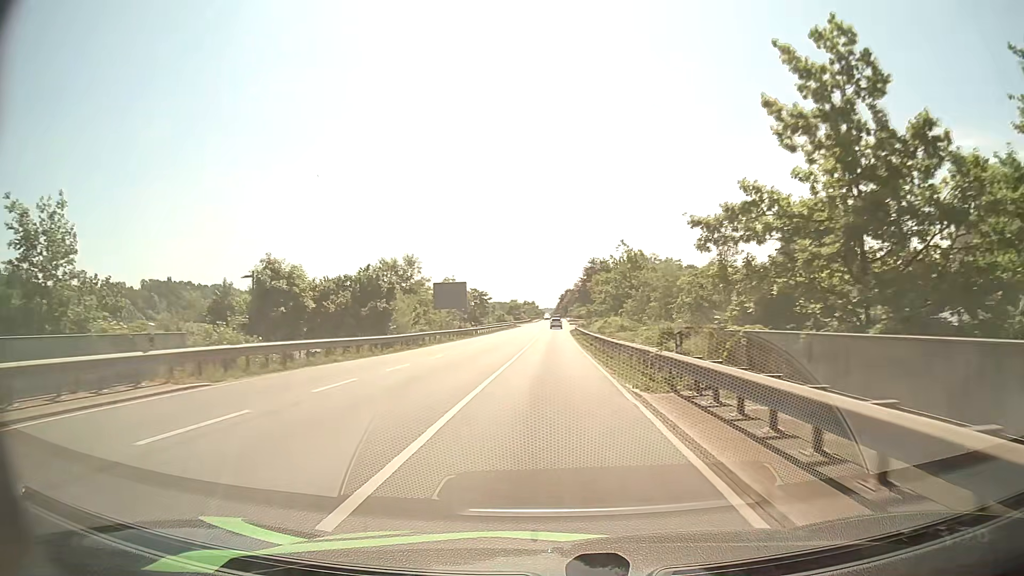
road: primary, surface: asphalt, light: Day
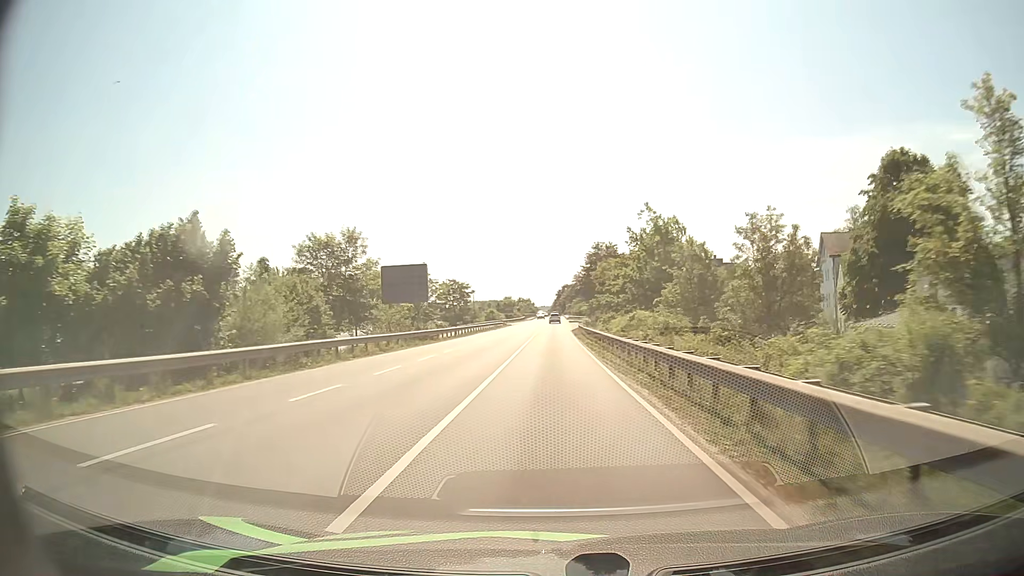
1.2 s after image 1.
(+0.1, +19.1) m; 0°
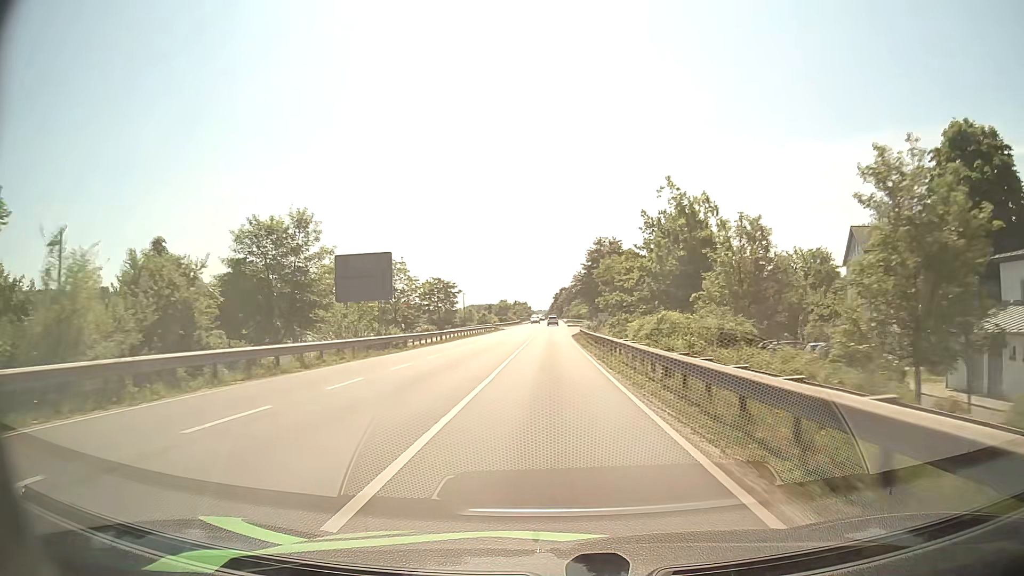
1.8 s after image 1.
(0.0, +9.6) m; 0°
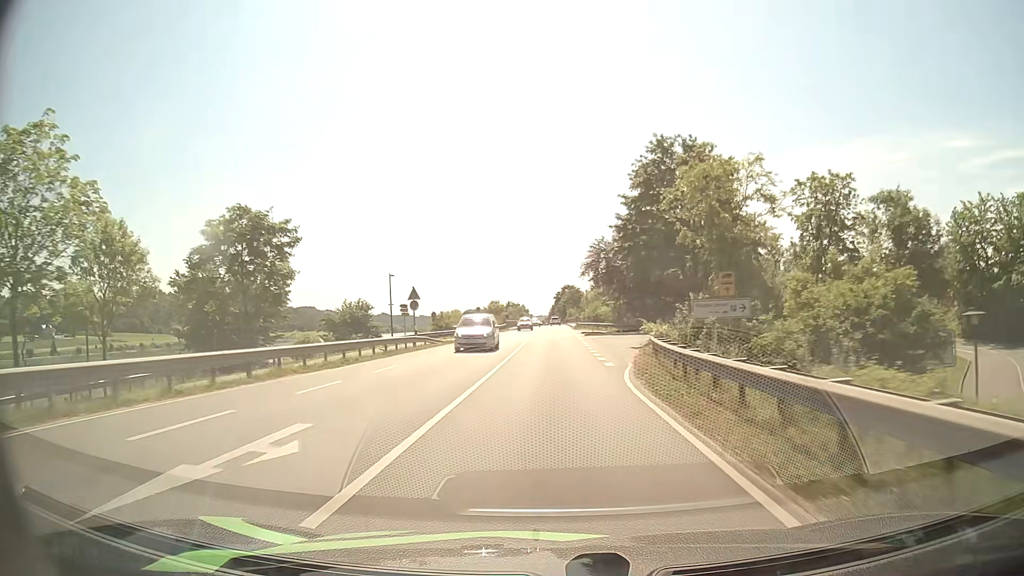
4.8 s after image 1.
(+0.2, +48.8) m; 0°
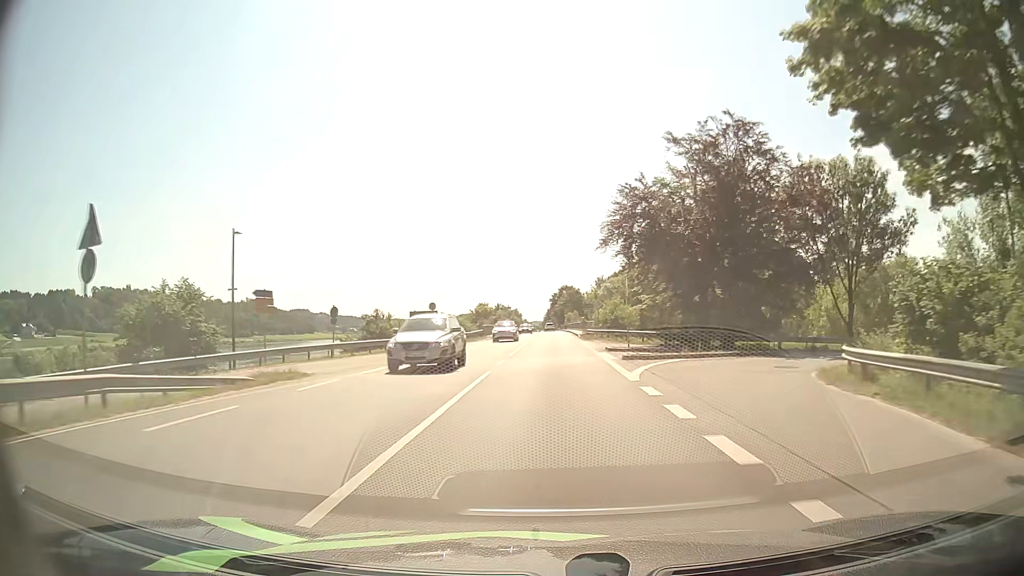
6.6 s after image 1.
(0.0, +29.2) m; 0°
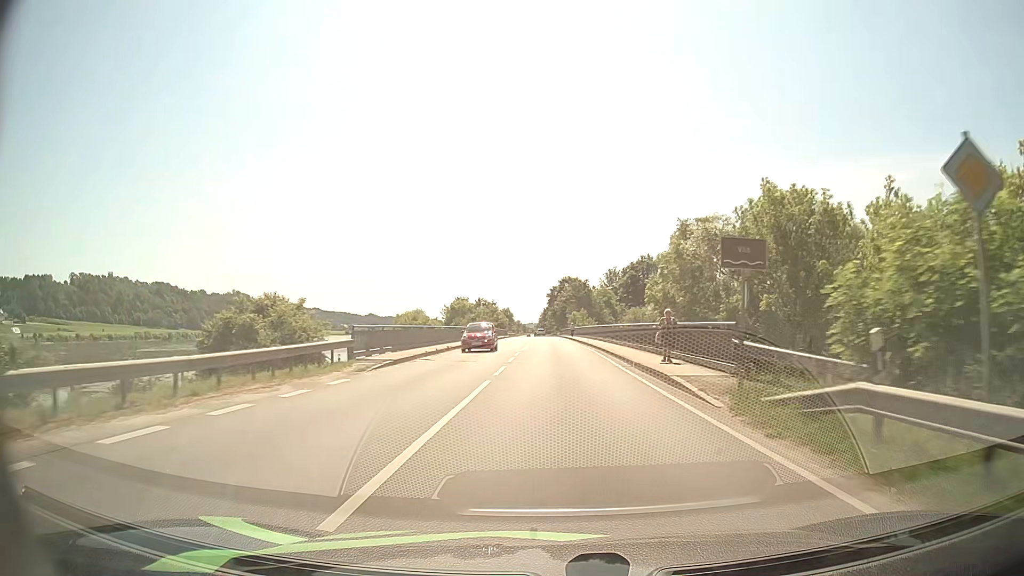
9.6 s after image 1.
(0.0, +48.1) m; +1°
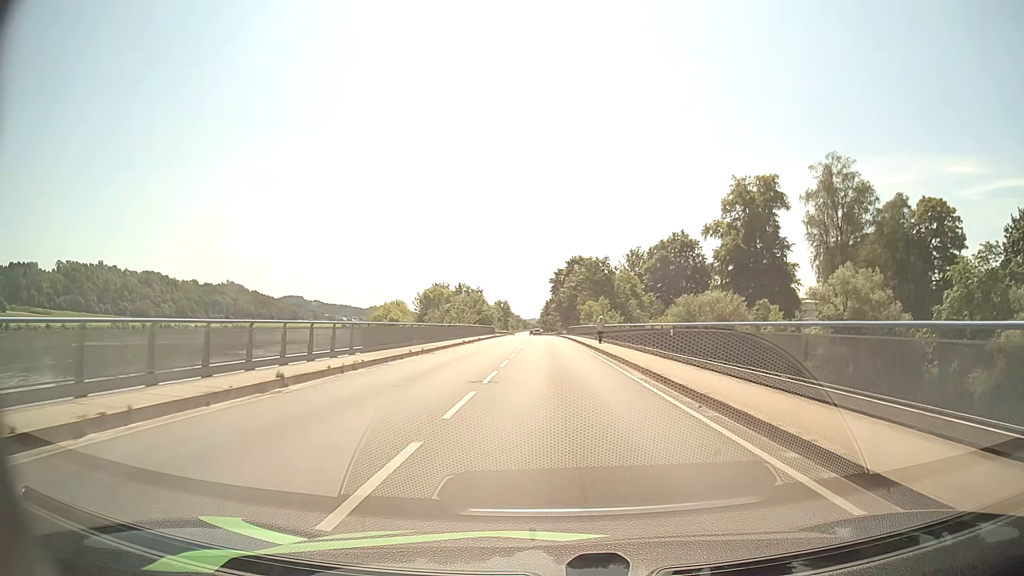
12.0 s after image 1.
(0.0, +39.0) m; 0°
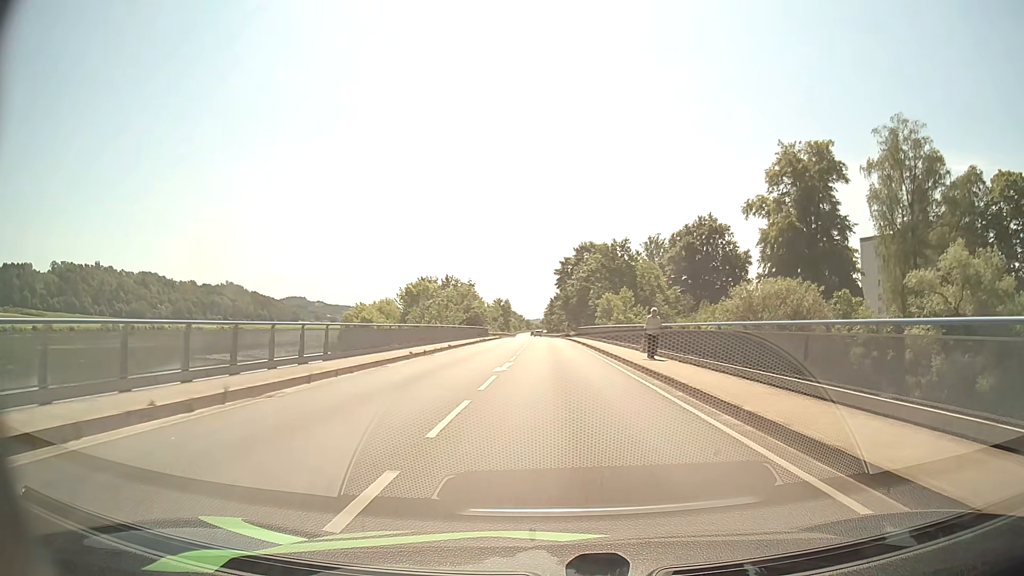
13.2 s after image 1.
(-0.1, +19.6) m; 0°
(0, +10) (0, +20) (0, +30) (0, +40) (0, +50) (0, +60) (0, +70) (0, +80) (-1, +90) (-1, +100) m
